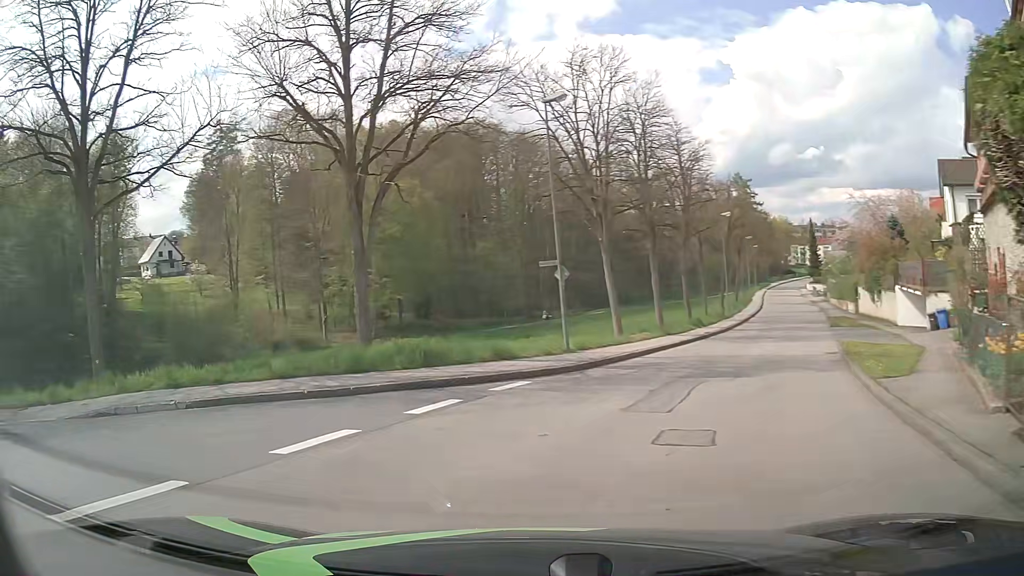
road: unclassified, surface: asphalt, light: Day
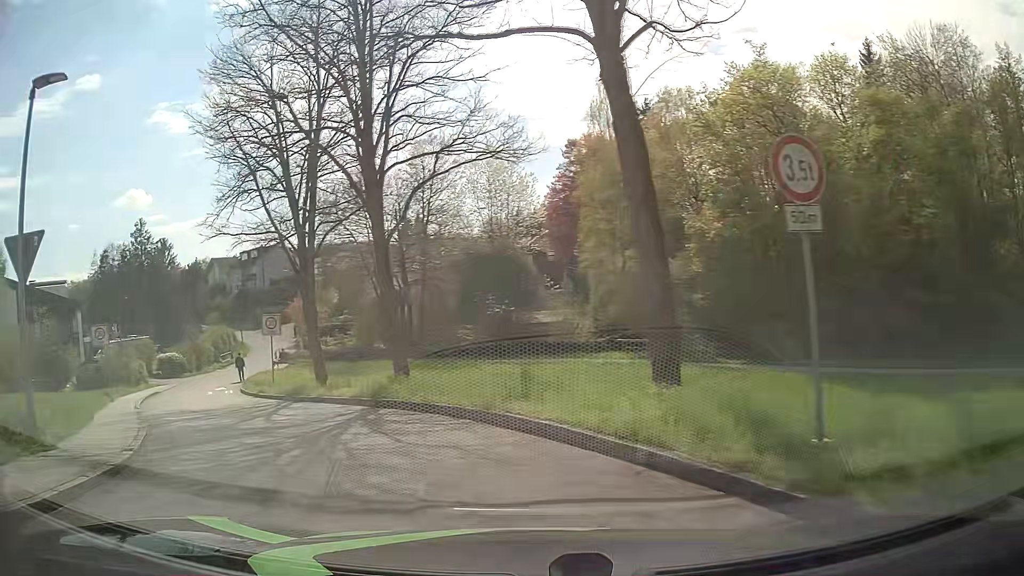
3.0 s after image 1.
(-9.0, +8.5) m; -78°
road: residential
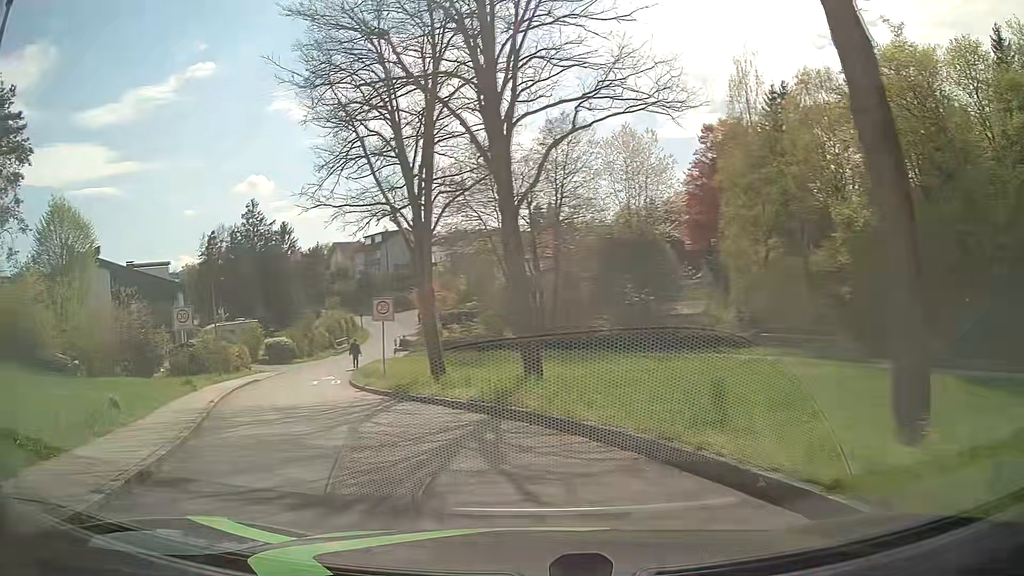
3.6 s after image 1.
(-0.3, +3.4) m; -11°
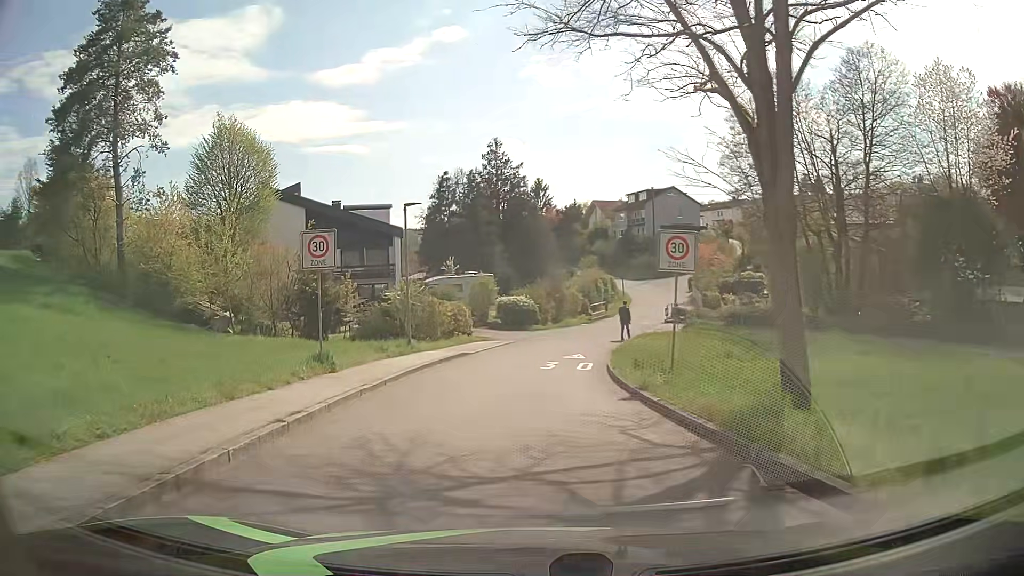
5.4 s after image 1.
(-2.5, +11.1) m; -22°
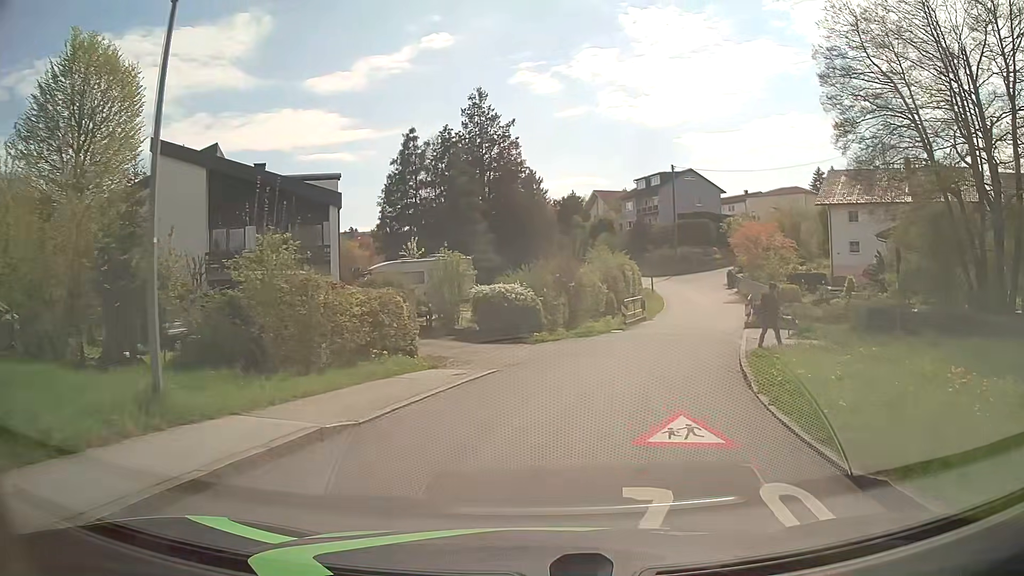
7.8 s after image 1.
(-0.2, +16.7) m; +1°
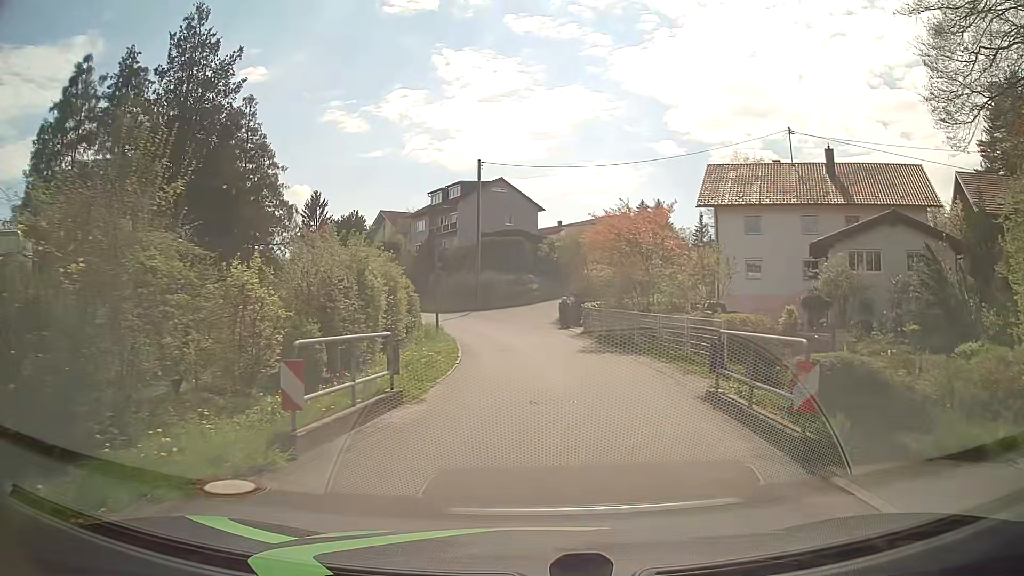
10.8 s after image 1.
(+3.5, +20.5) m; +17°
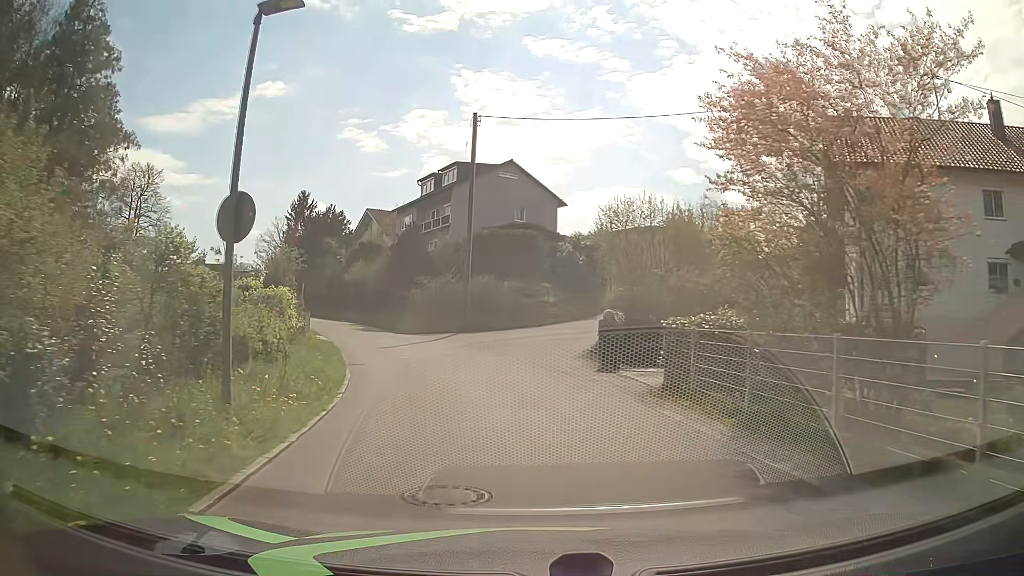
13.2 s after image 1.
(0.0, +17.9) m; -2°
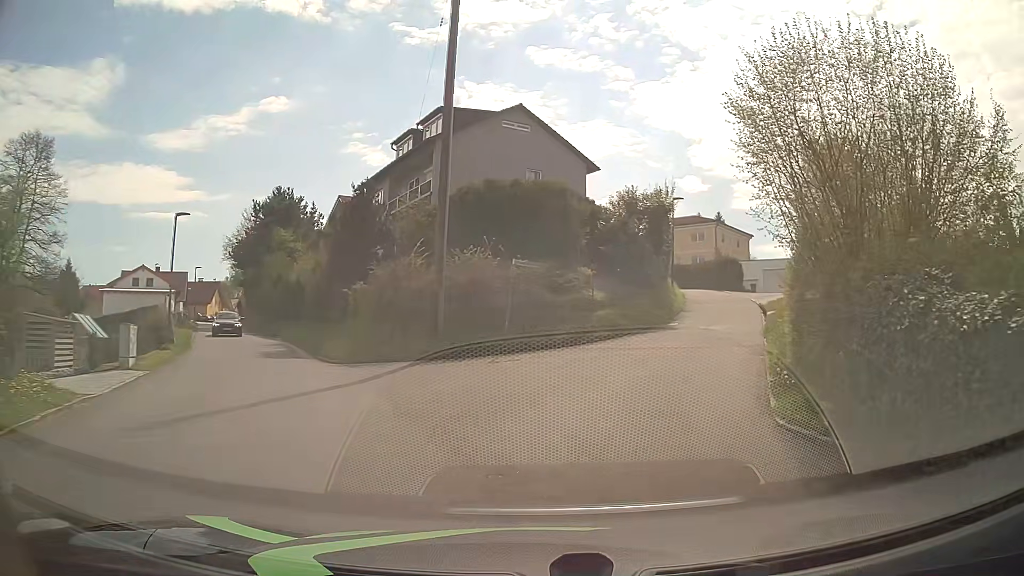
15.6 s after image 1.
(-0.5, +17.4) m; 0°
